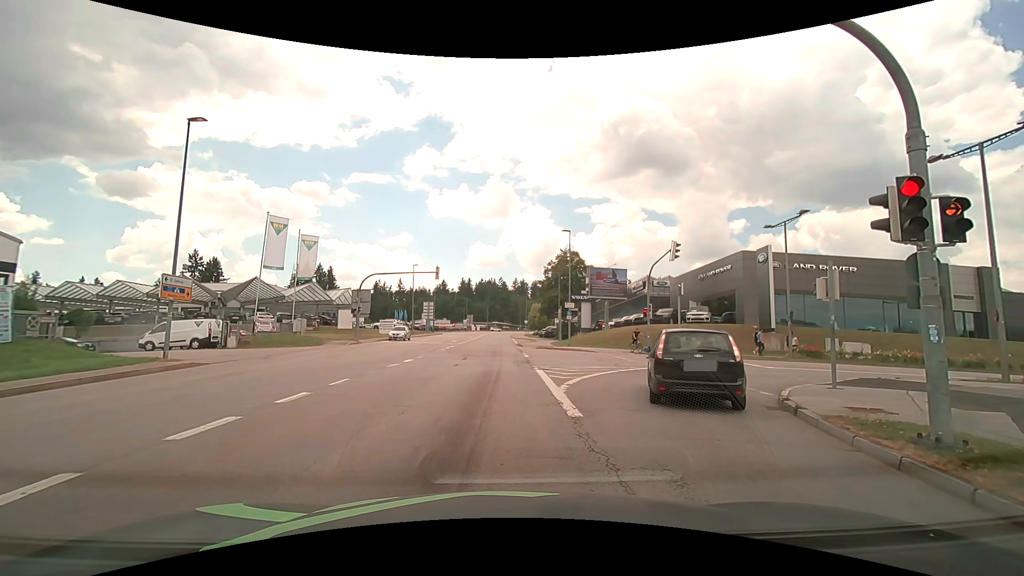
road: tertiary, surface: asphalt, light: Day
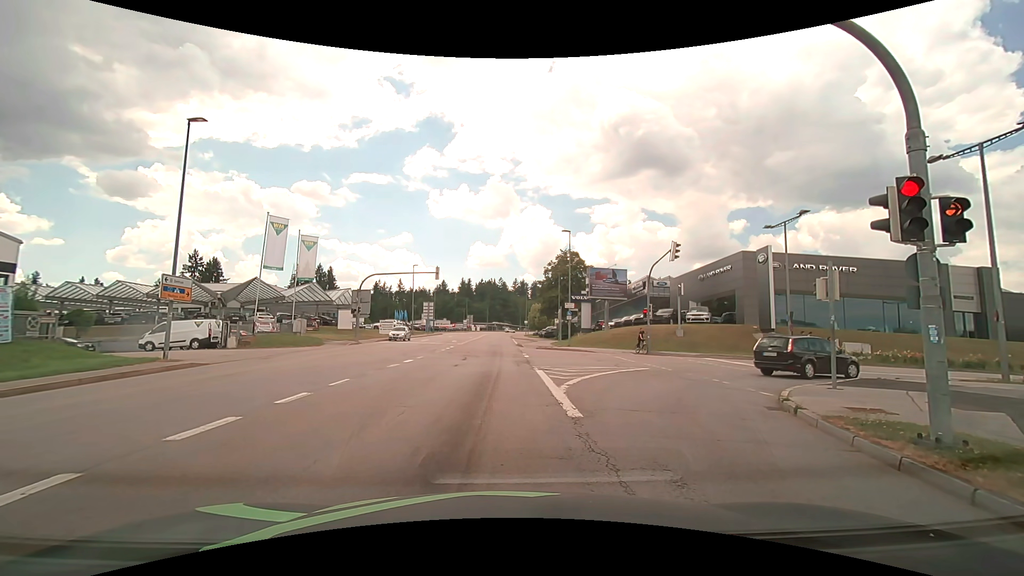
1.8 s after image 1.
(0.0, 0.0) m; 0°
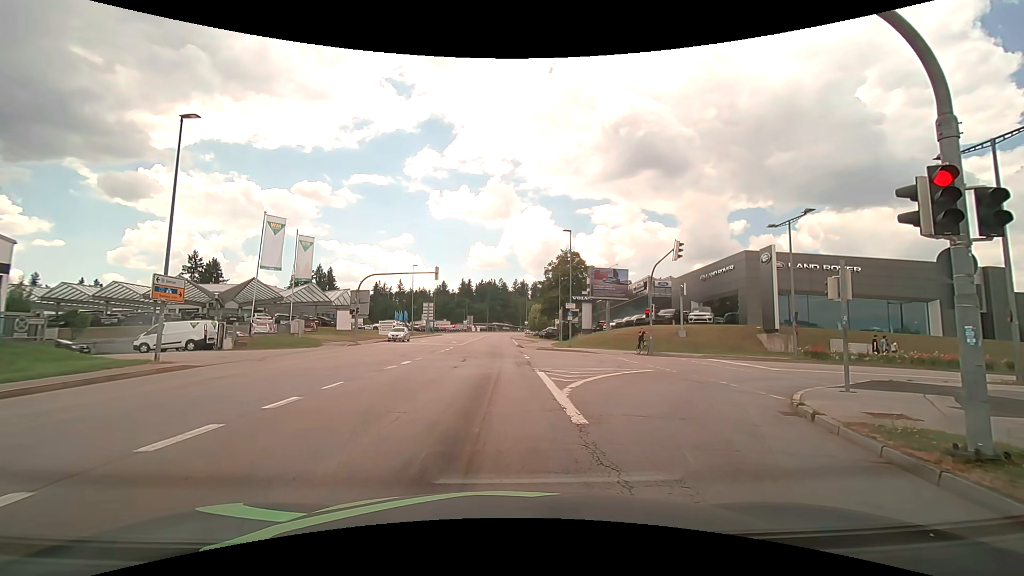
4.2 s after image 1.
(0.0, +0.5) m; 0°
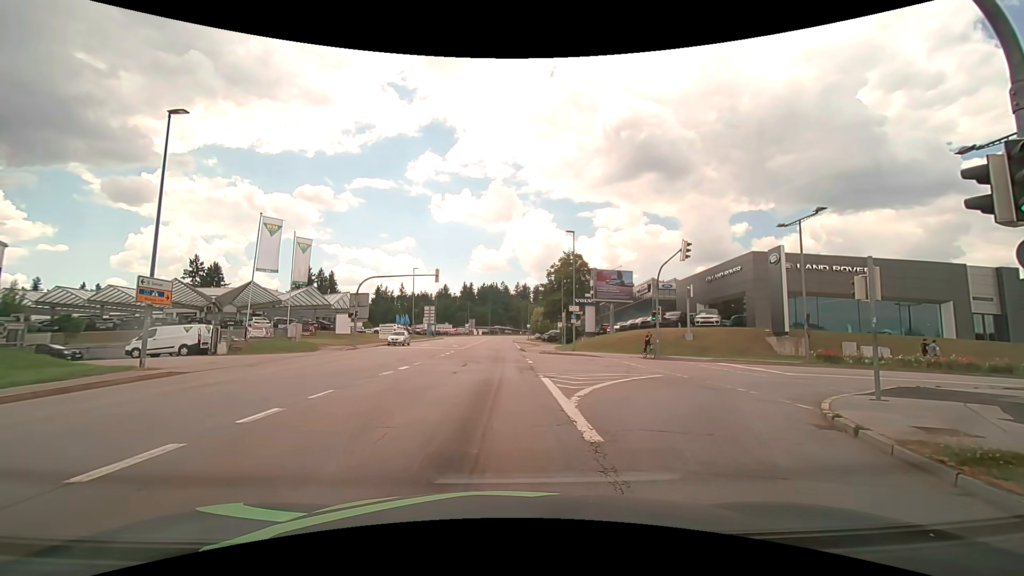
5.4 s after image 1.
(0.0, +1.1) m; 0°
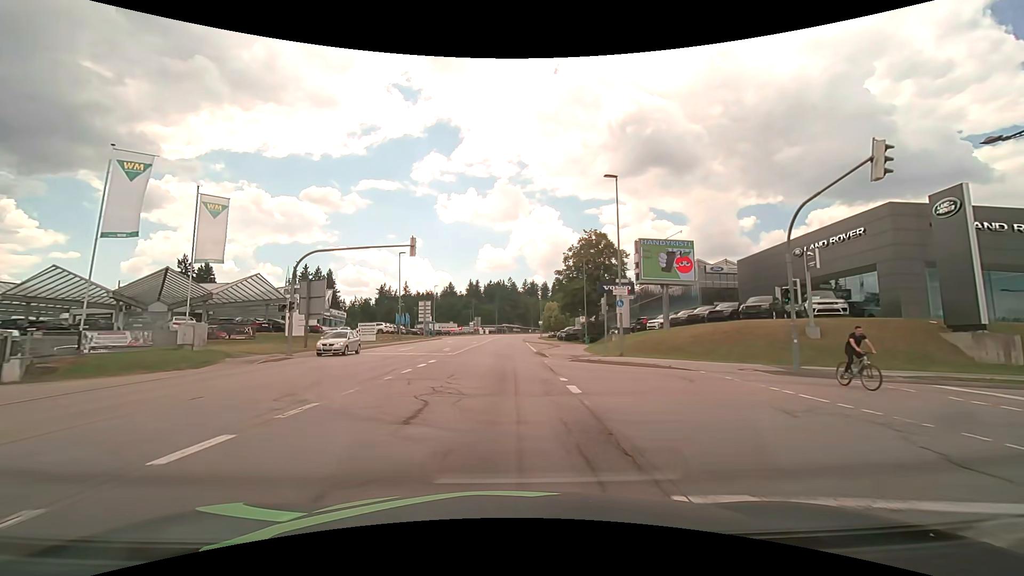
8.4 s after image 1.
(0.0, +15.2) m; 0°
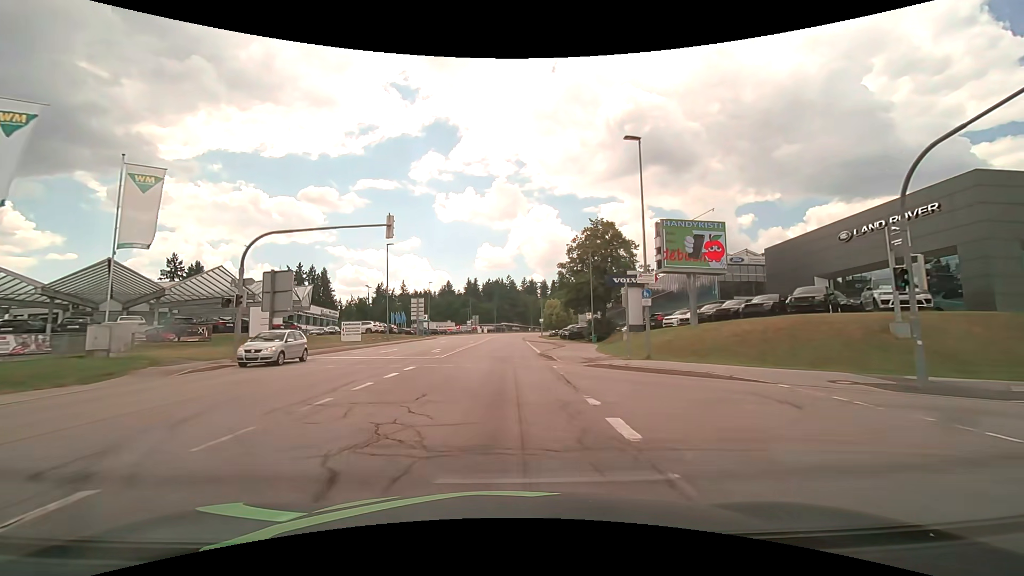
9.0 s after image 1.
(0.0, +5.6) m; 0°
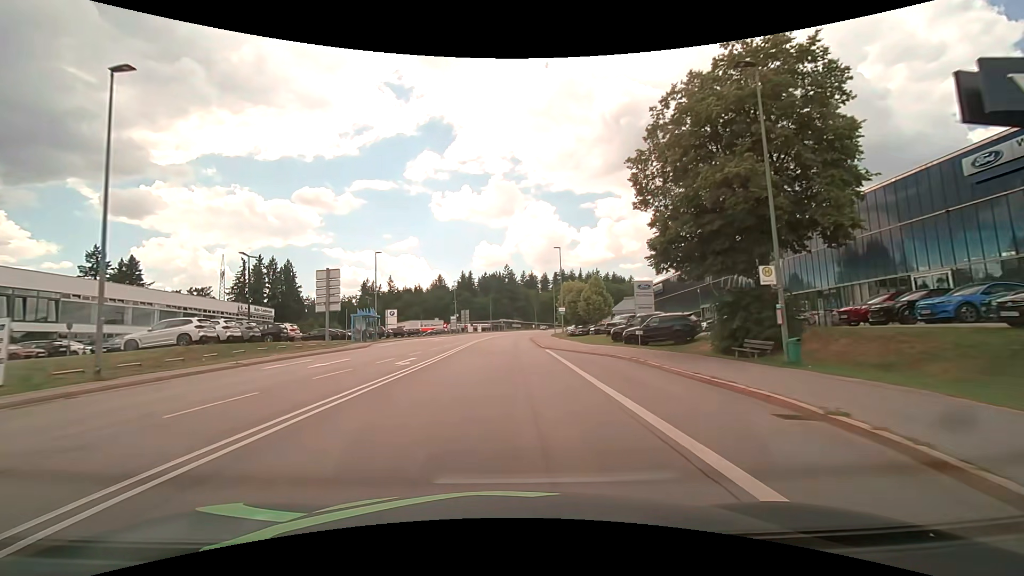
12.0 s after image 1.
(-0.2, +37.3) m; -1°
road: secondary
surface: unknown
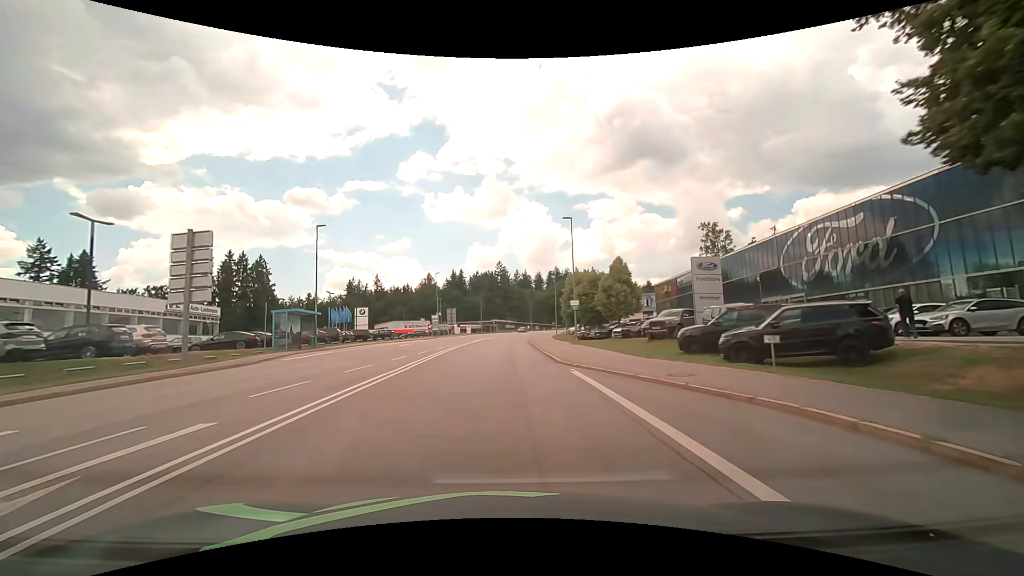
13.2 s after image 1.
(+0.1, +15.6) m; +1°
(0, +10) (0, +20) (0, +30) (0, +40) (0, +50) (+1, +60) (+1, +70) (+2, +80) (+3, +90) (+5, +100) m
